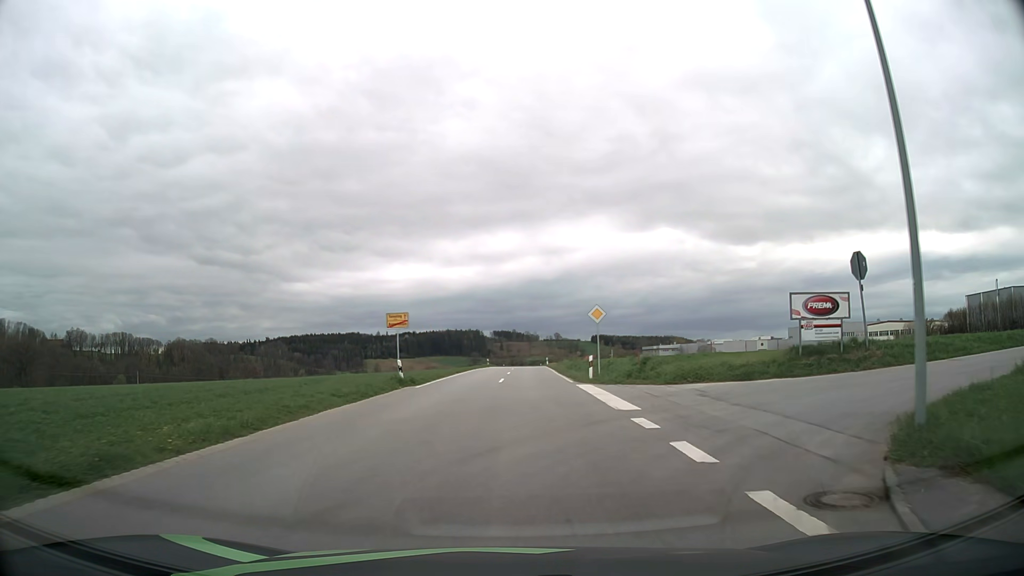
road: tertiary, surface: asphalt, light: Day
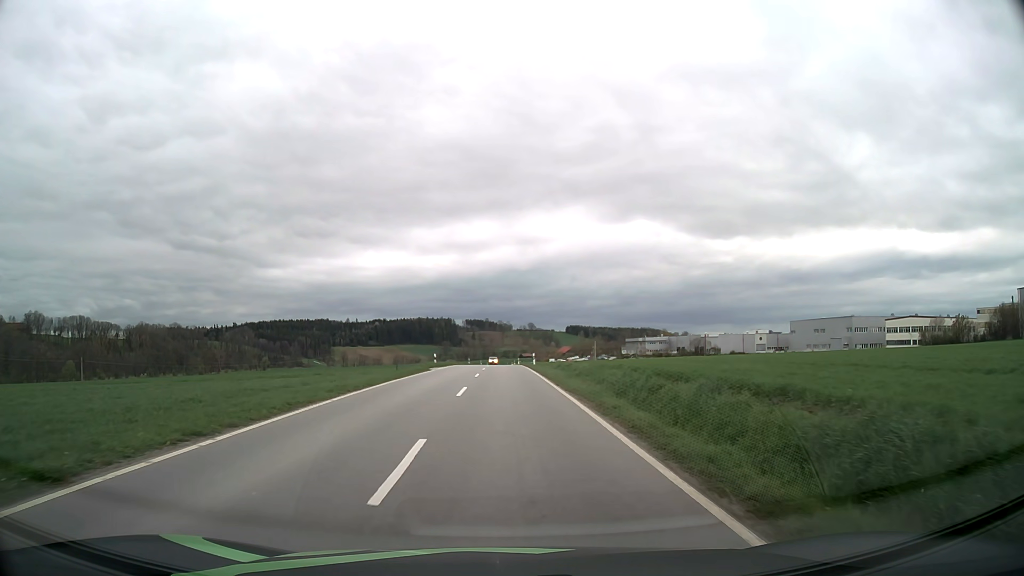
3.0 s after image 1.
(+1.1, +33.6) m; +3°
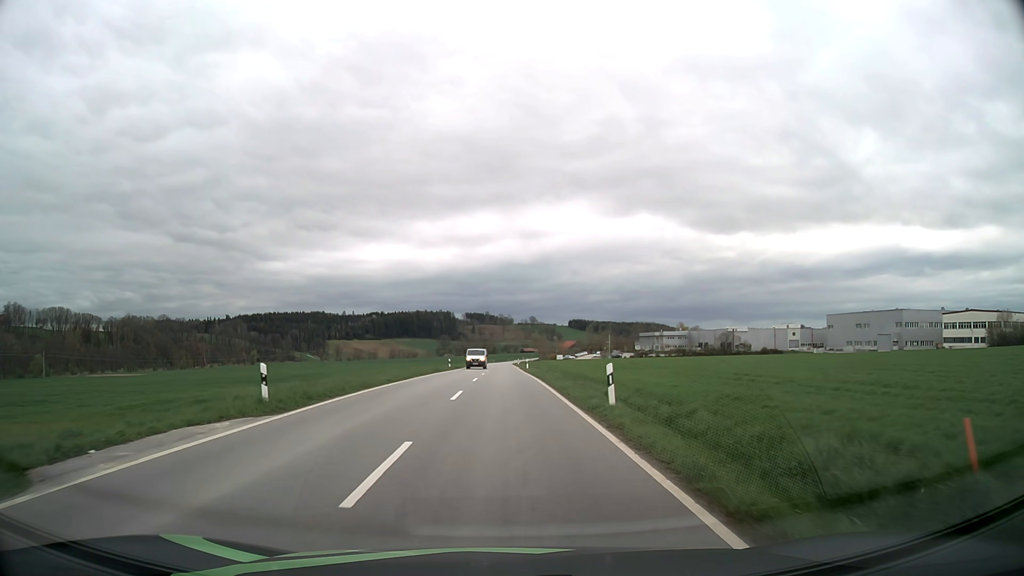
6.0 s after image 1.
(-0.2, +36.4) m; 0°
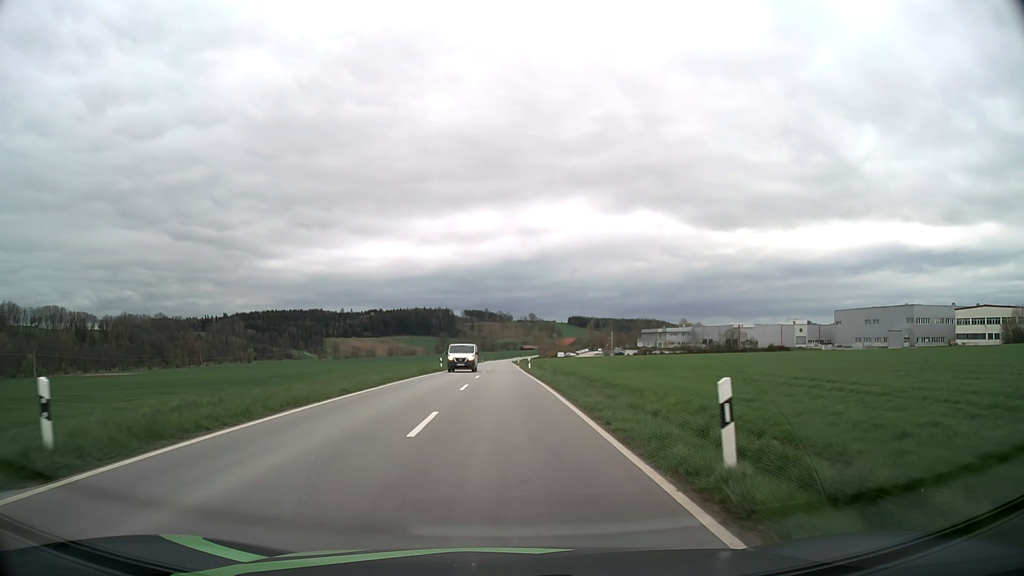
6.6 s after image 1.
(0.0, +7.6) m; 0°
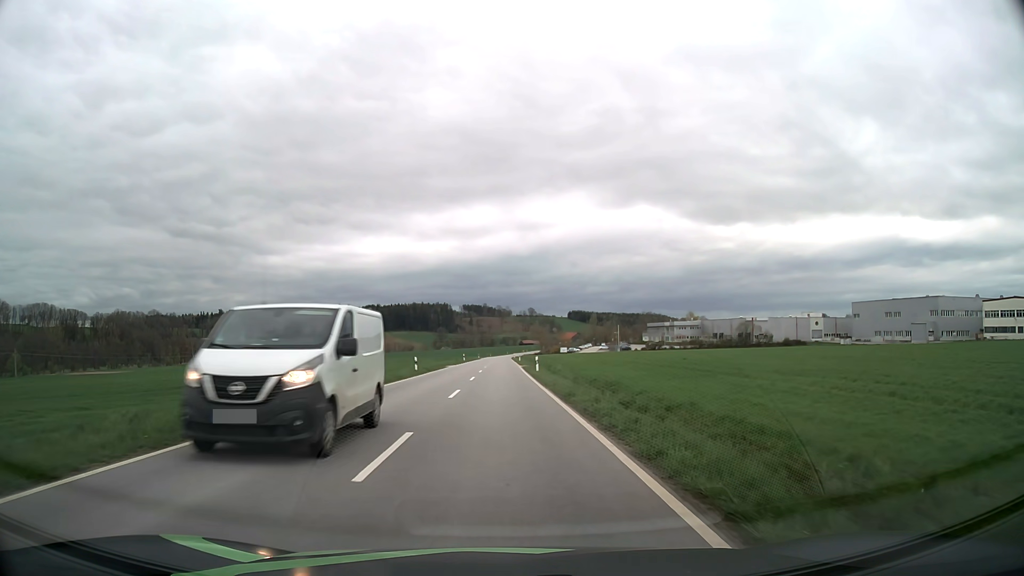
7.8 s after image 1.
(0.0, +15.3) m; 0°
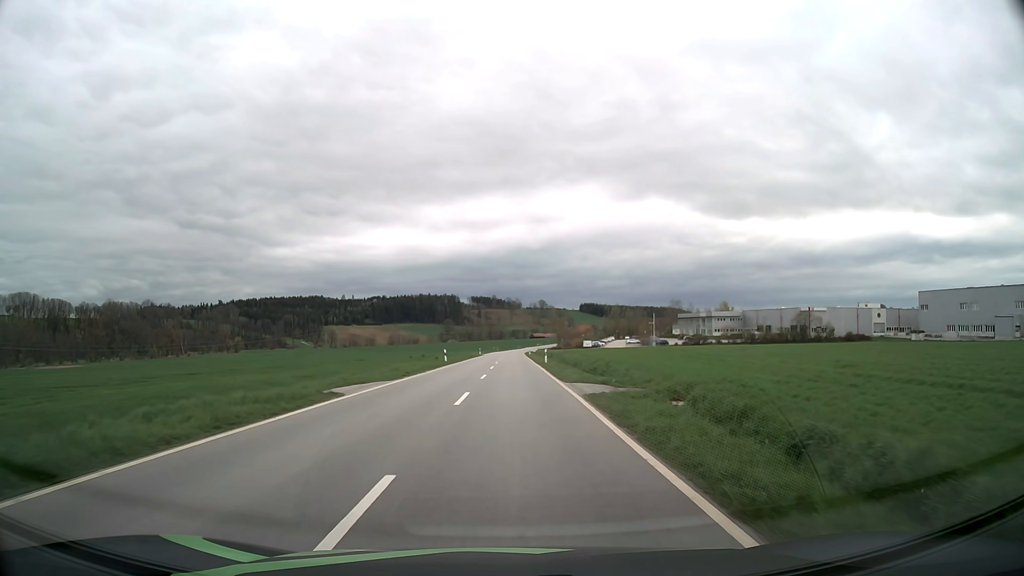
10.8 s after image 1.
(-0.4, +40.0) m; -1°
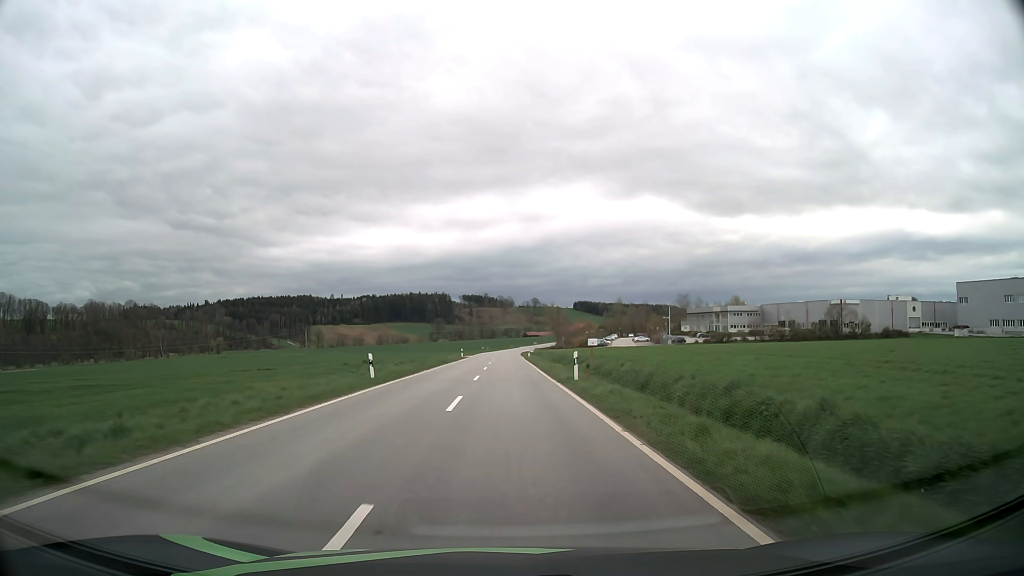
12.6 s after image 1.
(+0.1, +25.4) m; +1°
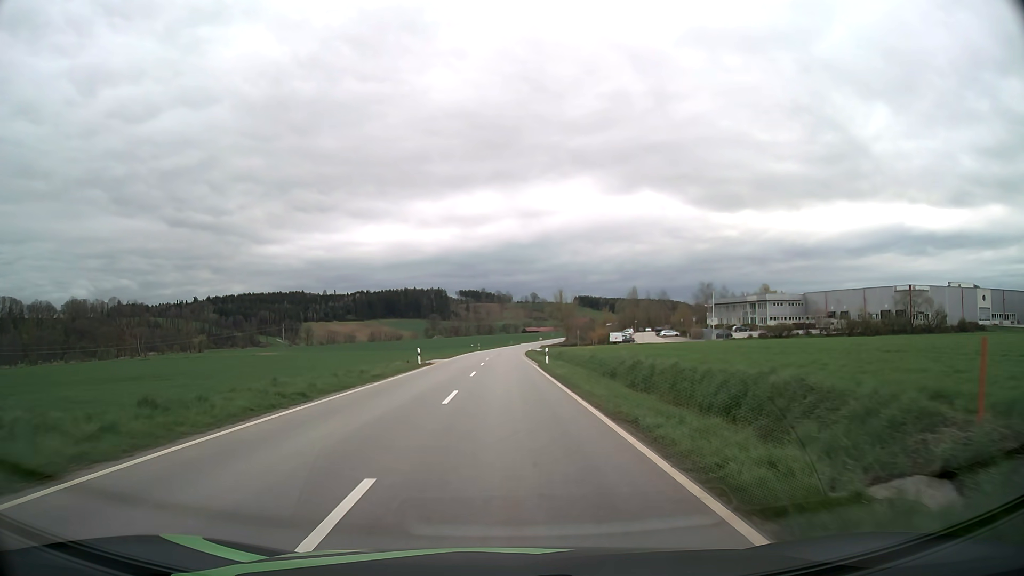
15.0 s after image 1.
(+0.1, +35.2) m; 0°
(0, +10) (0, +20) (0, +30) (0, +40) (0, +50) (0, +60) (0, +70) (0, +80) (0, +90) (+1, +100) m
